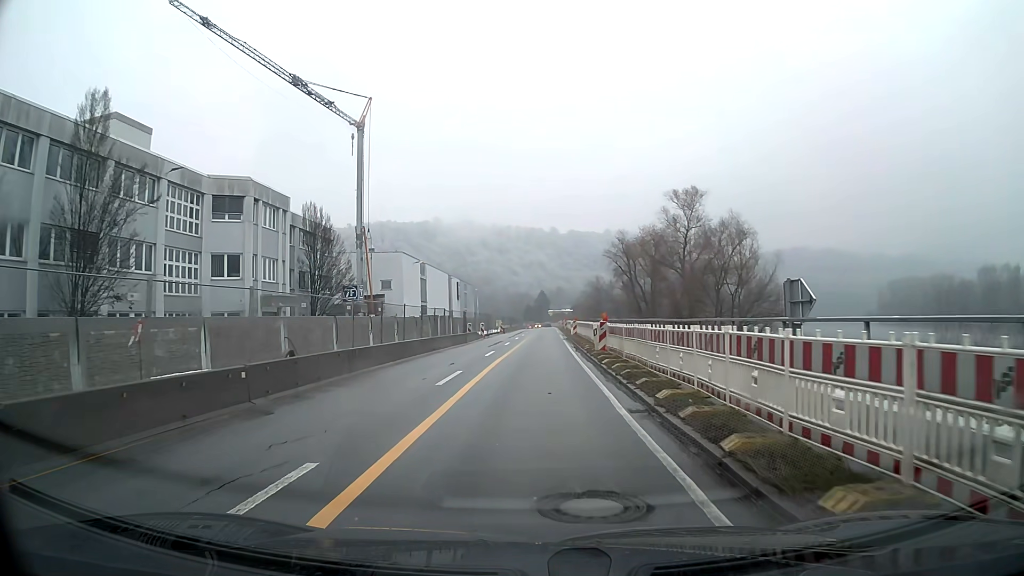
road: primary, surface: asphalt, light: Day
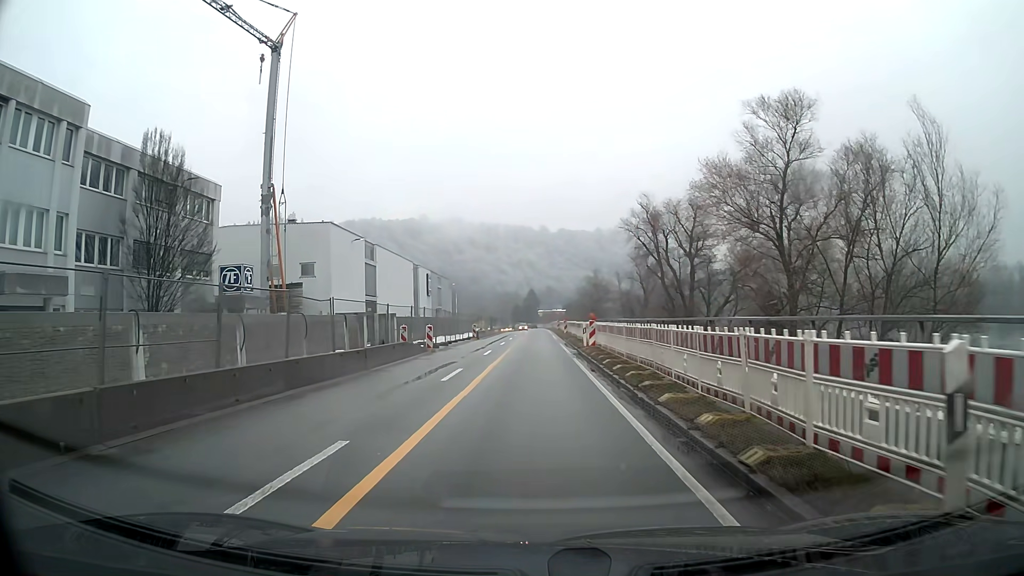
(+0.2, +22.4) m; +1°
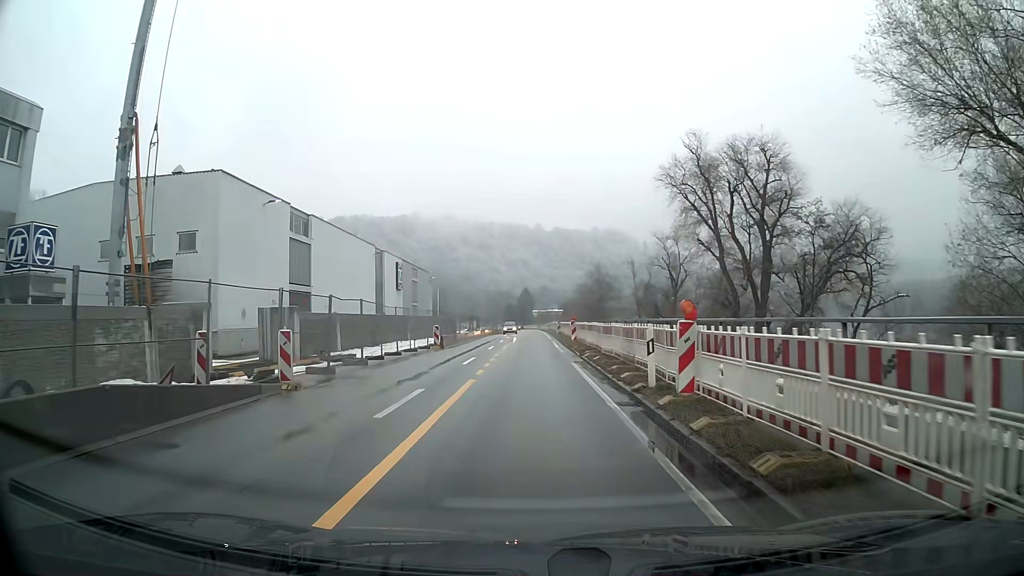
(+0.1, +17.8) m; 0°
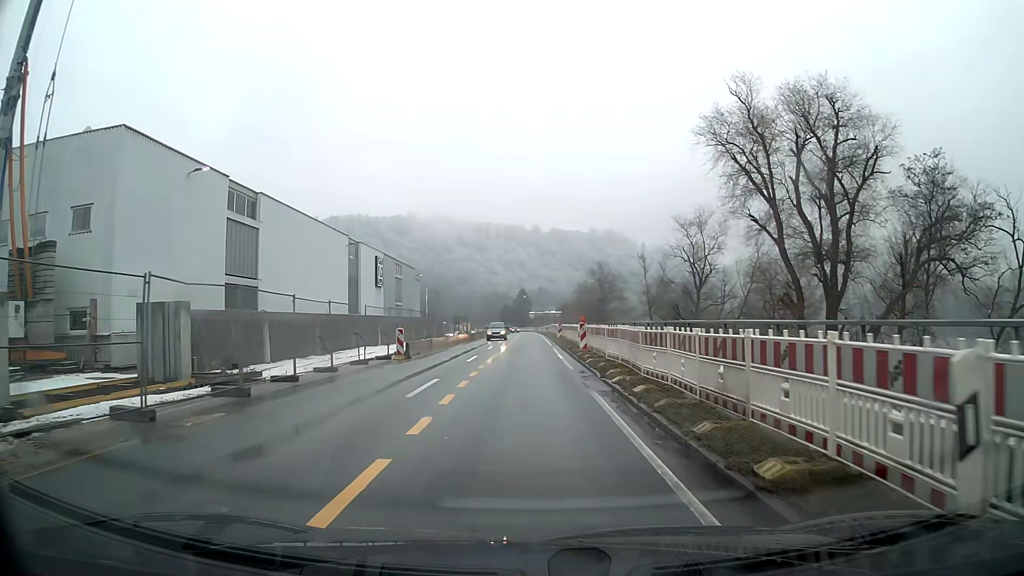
(0.0, +8.9) m; 0°
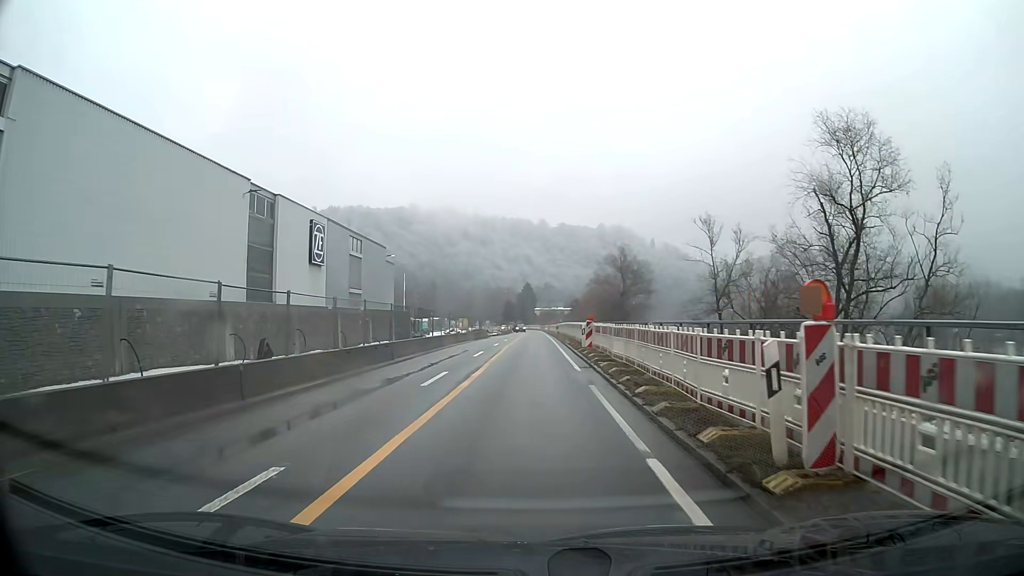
(0.0, +22.3) m; 0°
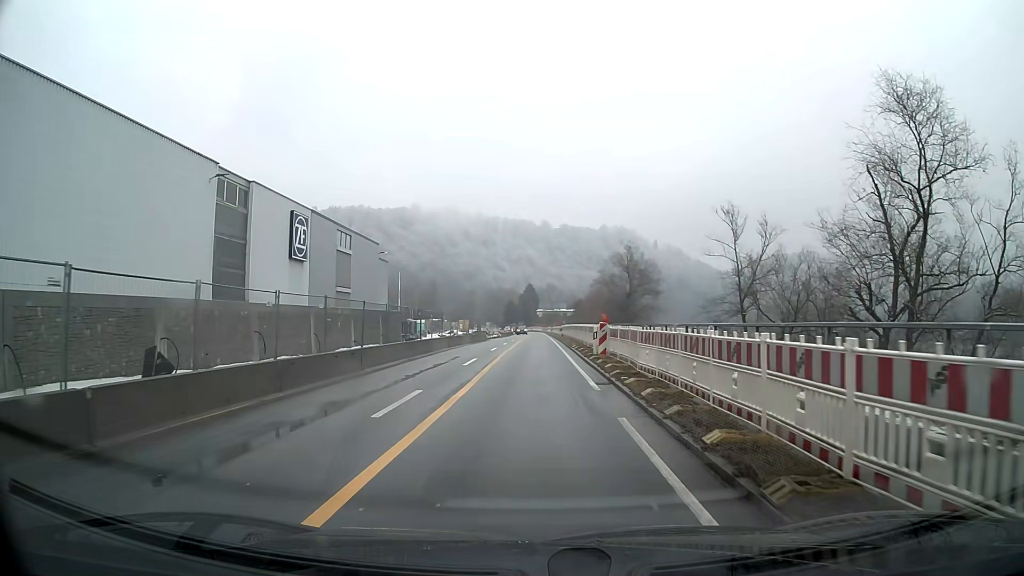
(0.0, +4.5) m; 0°
